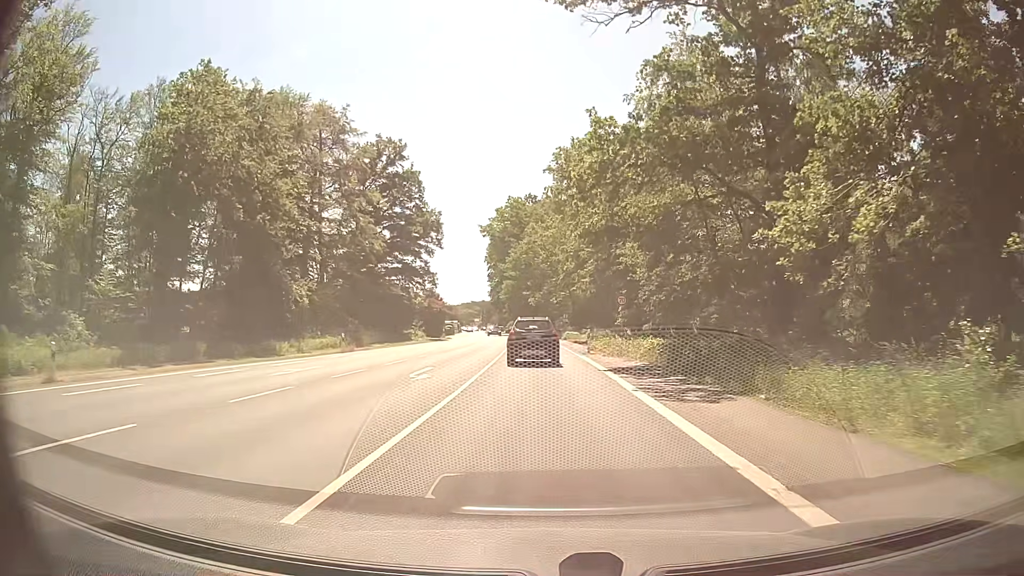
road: primary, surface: asphalt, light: Day
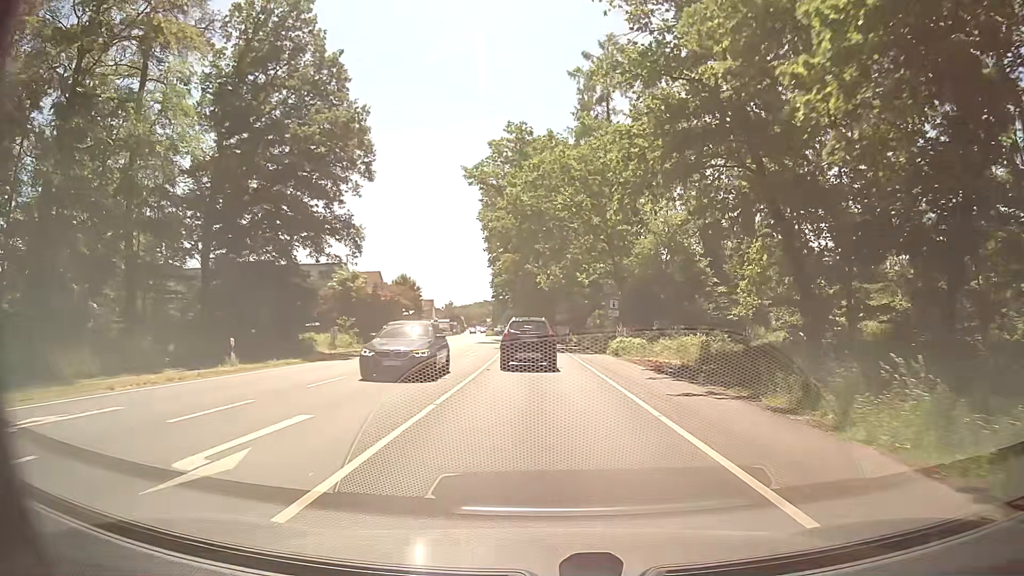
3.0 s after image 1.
(-0.3, +39.0) m; -1°
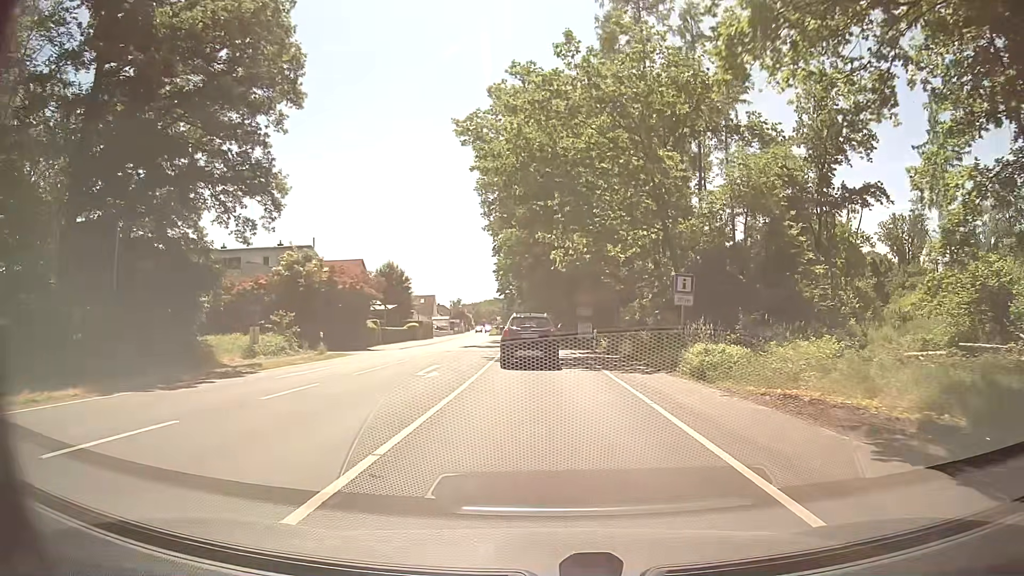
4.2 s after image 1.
(-0.1, +15.3) m; -1°
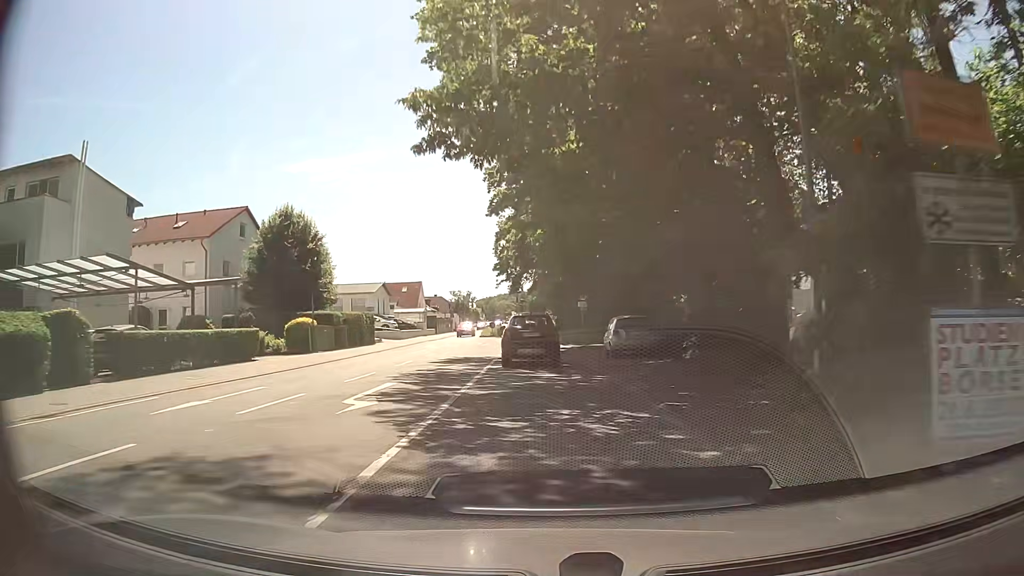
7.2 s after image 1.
(-0.3, +37.0) m; -1°
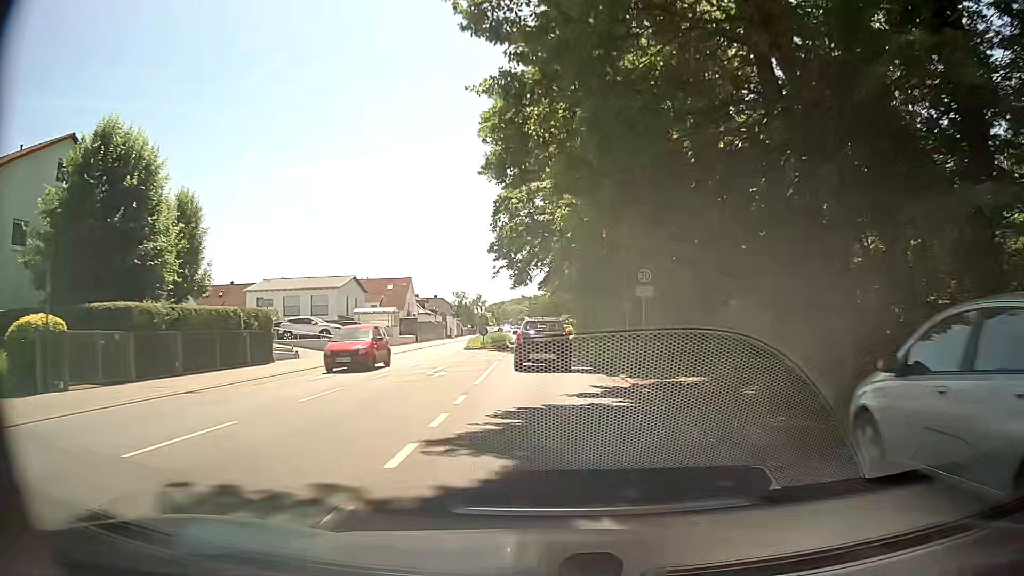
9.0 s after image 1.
(-0.4, +21.4) m; -1°
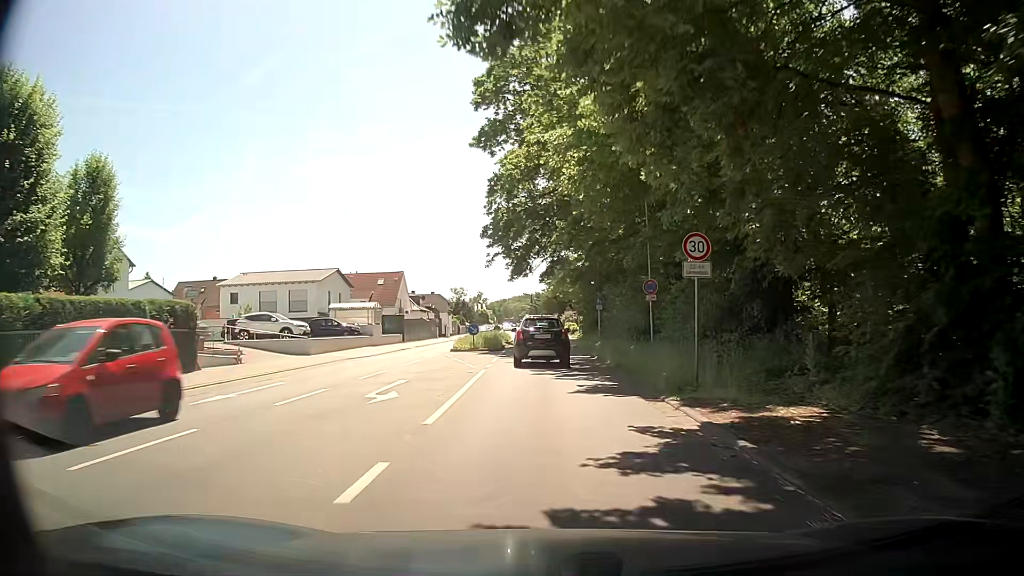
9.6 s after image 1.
(-0.1, +7.0) m; 0°
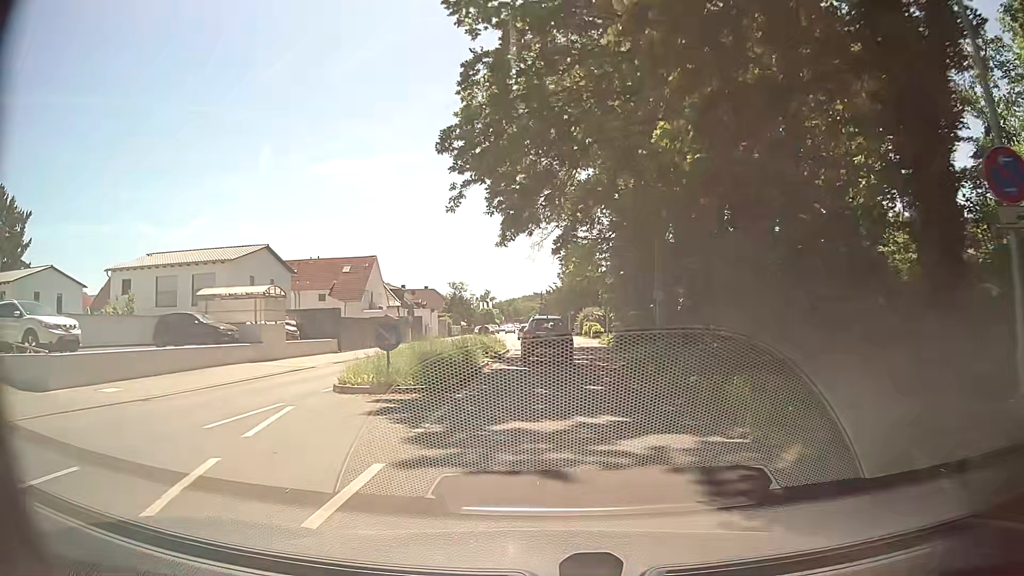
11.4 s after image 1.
(-0.3, +21.0) m; 0°
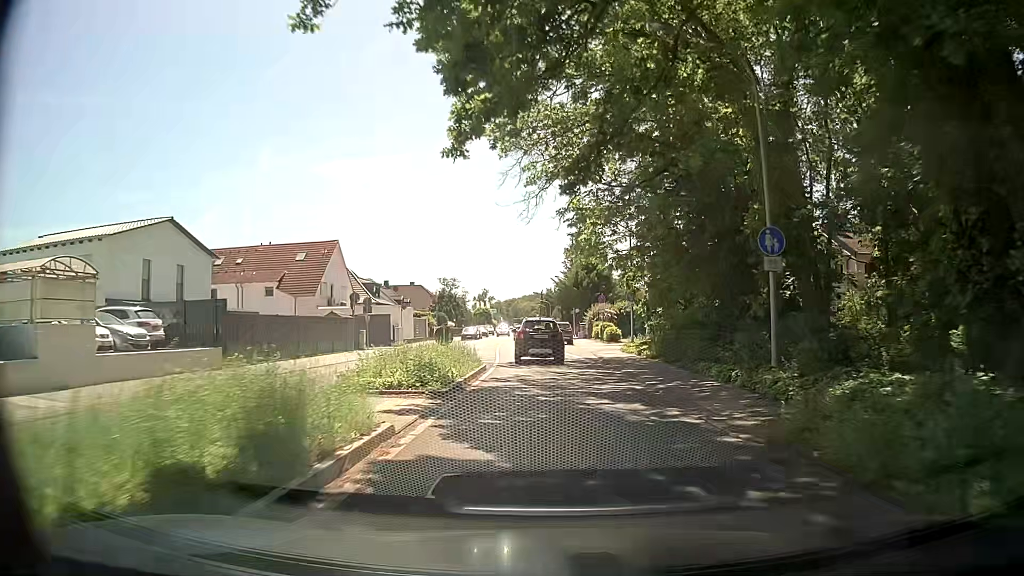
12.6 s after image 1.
(-0.1, +14.0) m; 0°
(0, +10) (0, +20) (-1, +30) (-2, +40) (-2, +50) (-2, +60) (-3, +70) (-3, +80) (-3, +90) (-4, +100) m
